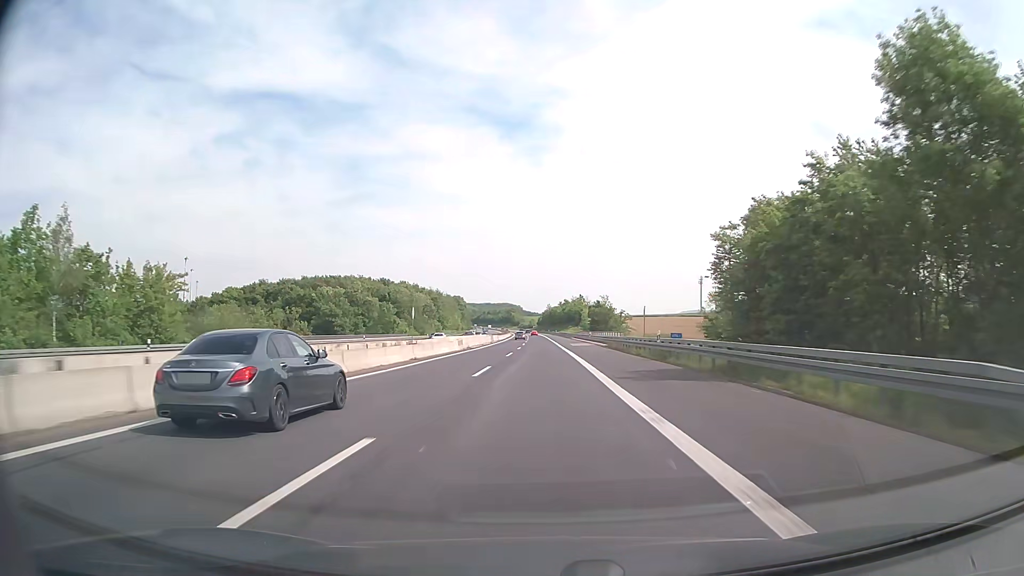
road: motorway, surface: asphalt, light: Day
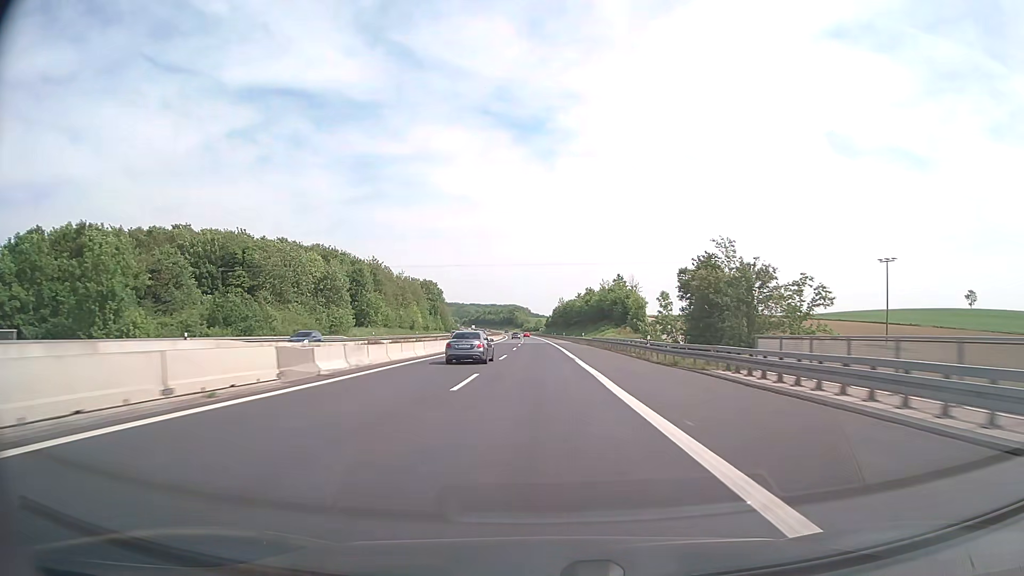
(0.0, +99.1) m; -1°
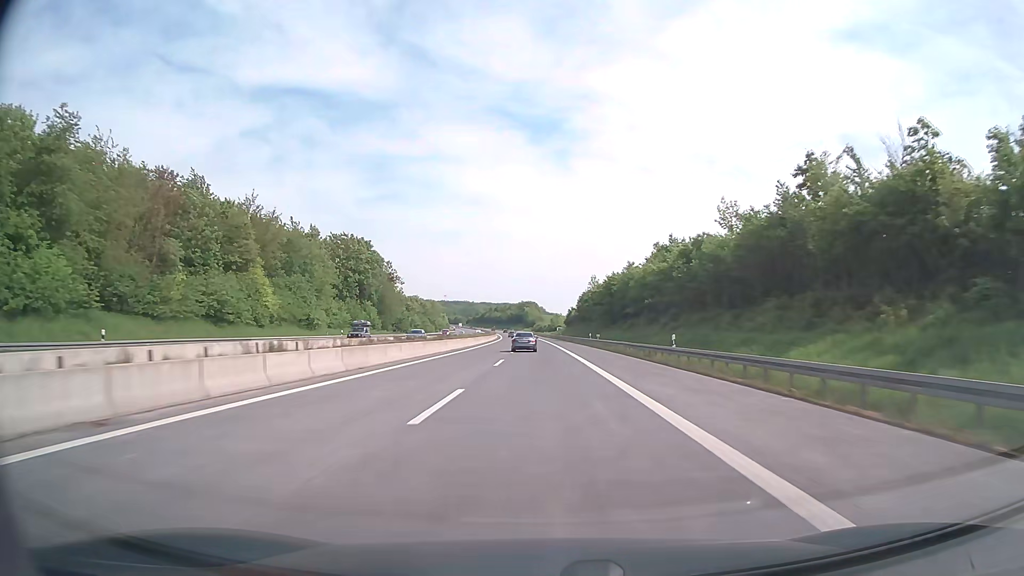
(-1.0, +98.9) m; -1°
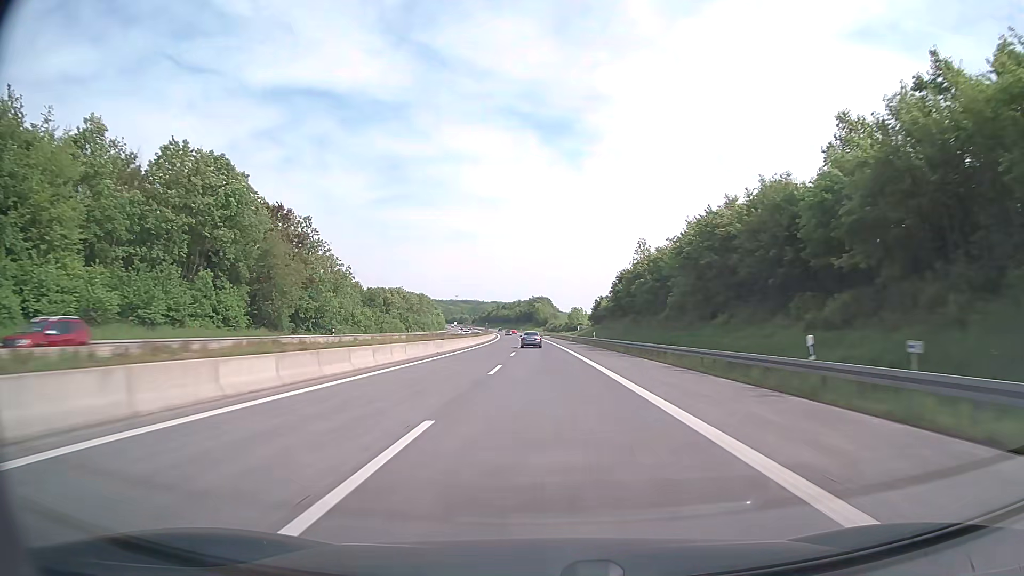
(-0.7, +59.4) m; -1°
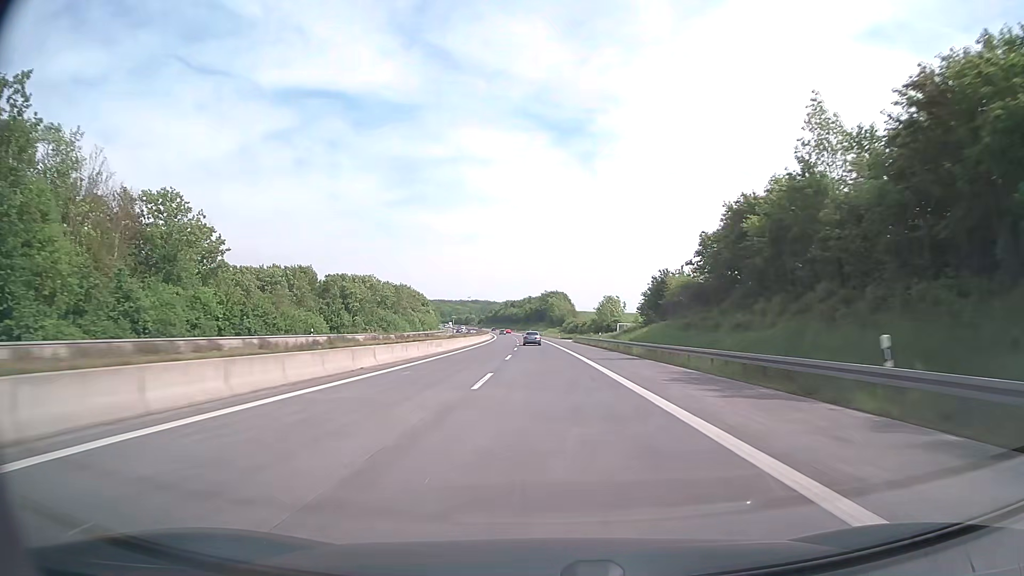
(-0.5, +59.4) m; -1°
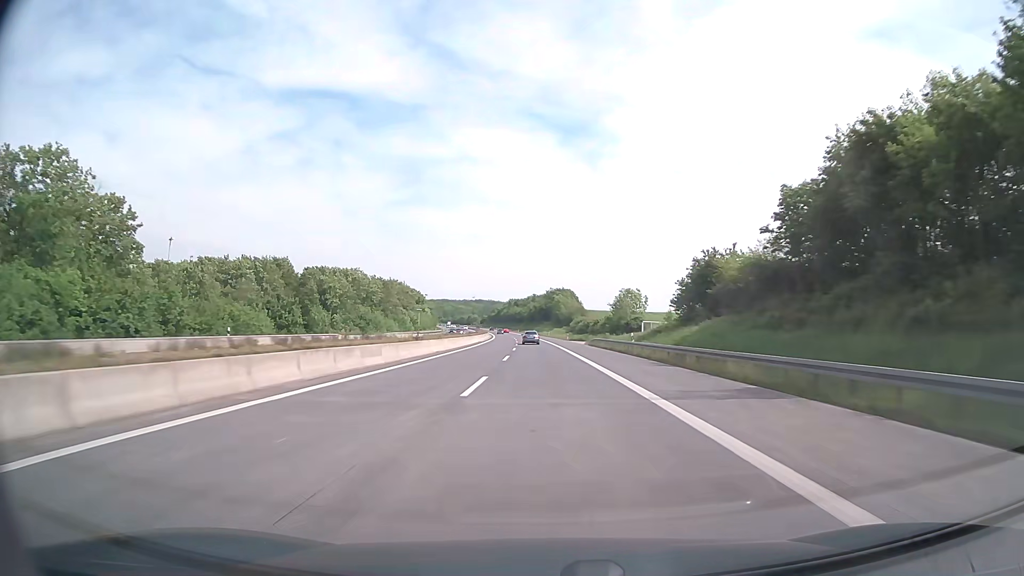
(-0.1, +19.8) m; 0°
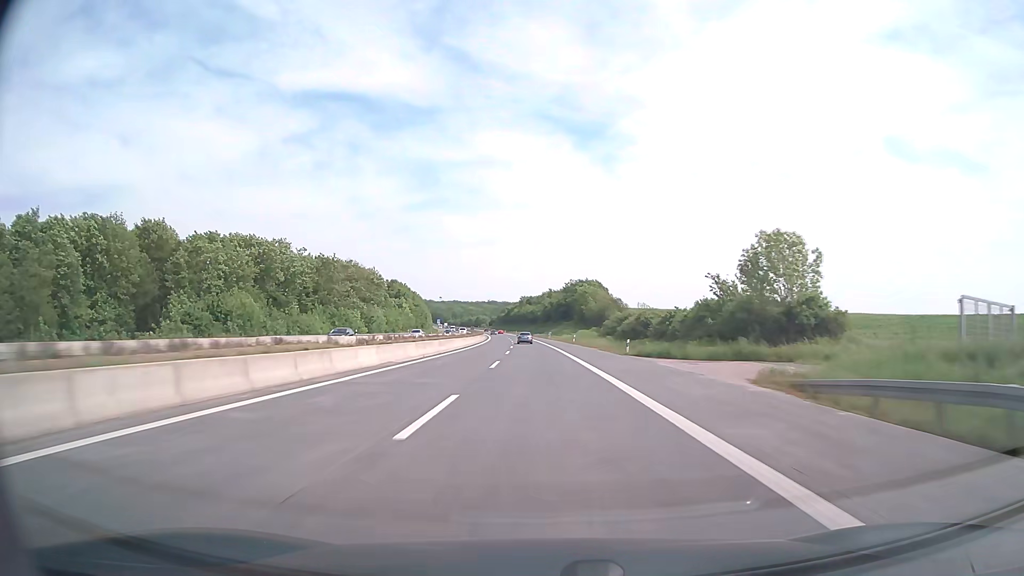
(-0.6, +59.4) m; -1°
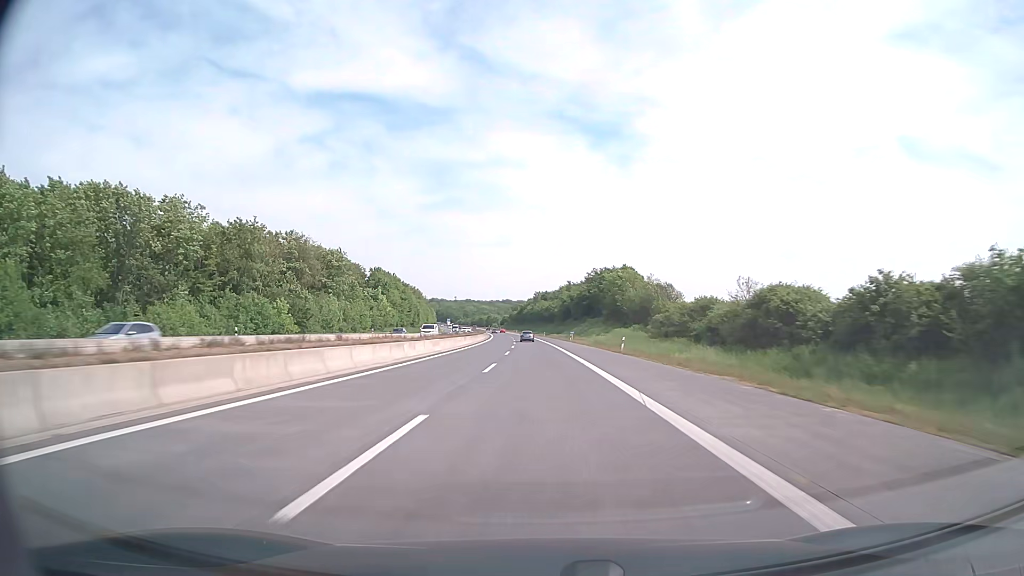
(-0.4, +39.6) m; -1°
(0, +10) (0, +20) (0, +30) (0, +40) (-1, +50) (-1, +60) (-1, +70) (-1, +80) (-2, +90) (-2, +100) m
